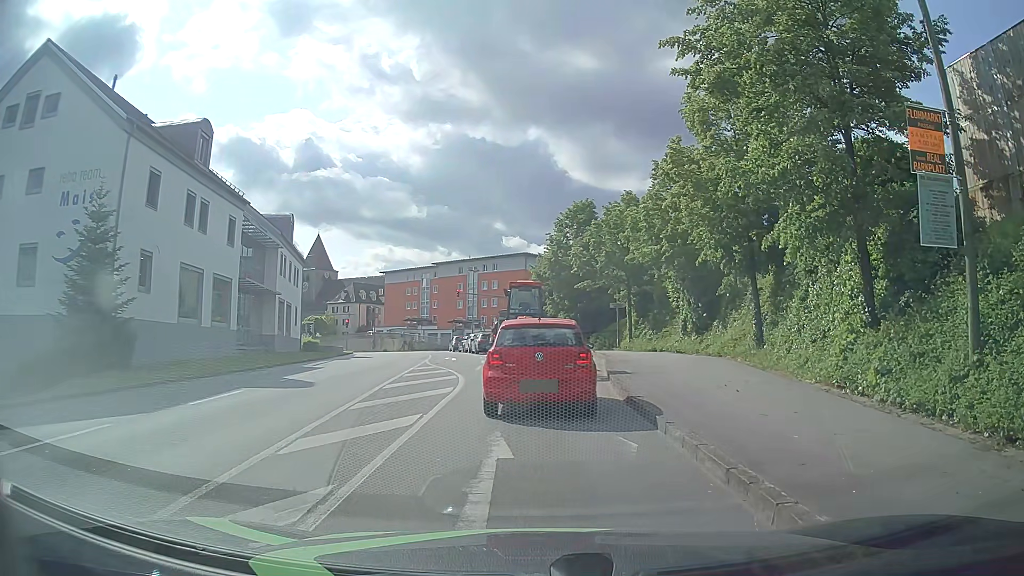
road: tertiary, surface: asphalt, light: Day
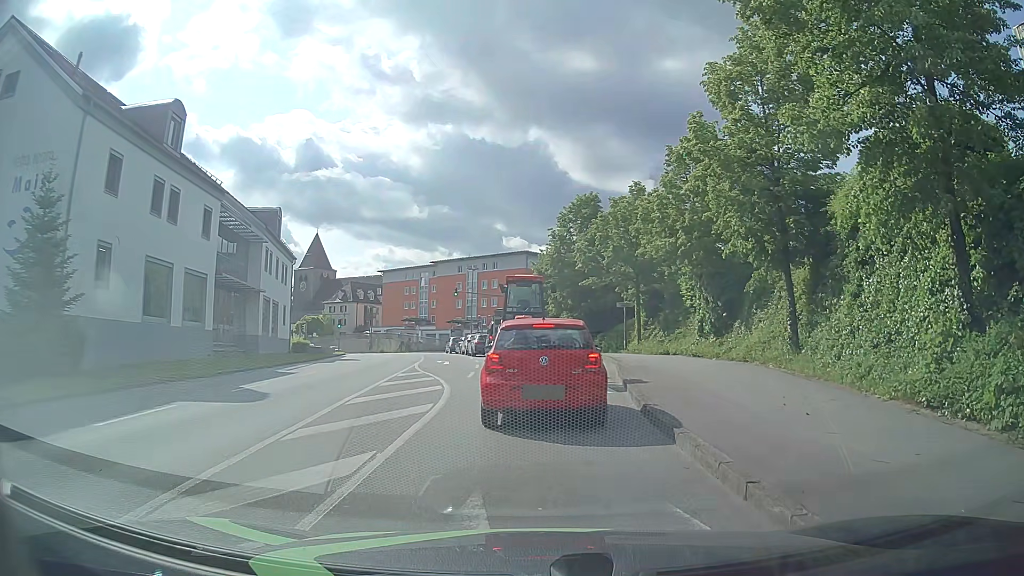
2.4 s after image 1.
(0.0, +3.1) m; 0°
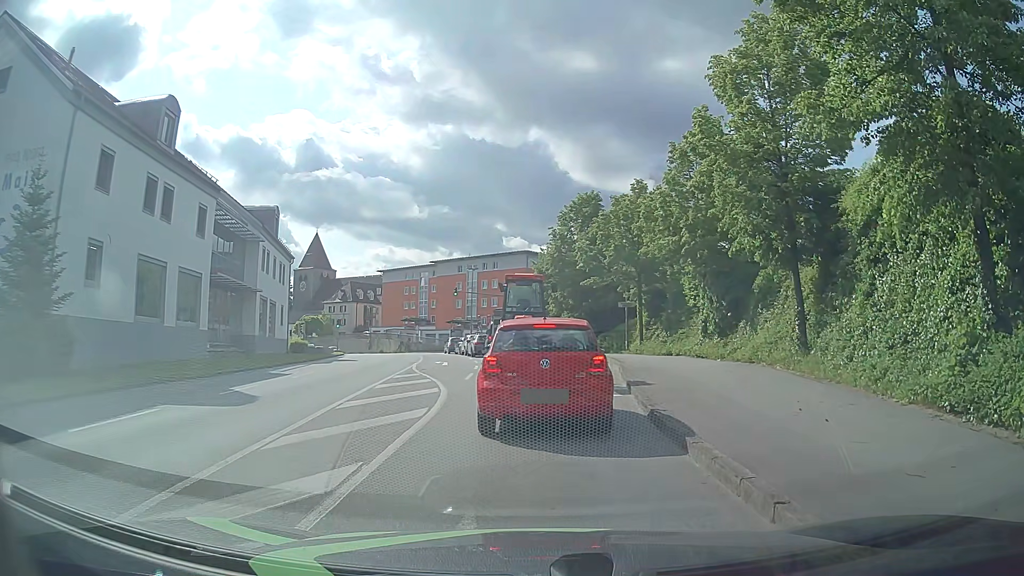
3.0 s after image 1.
(0.0, +0.6) m; 0°
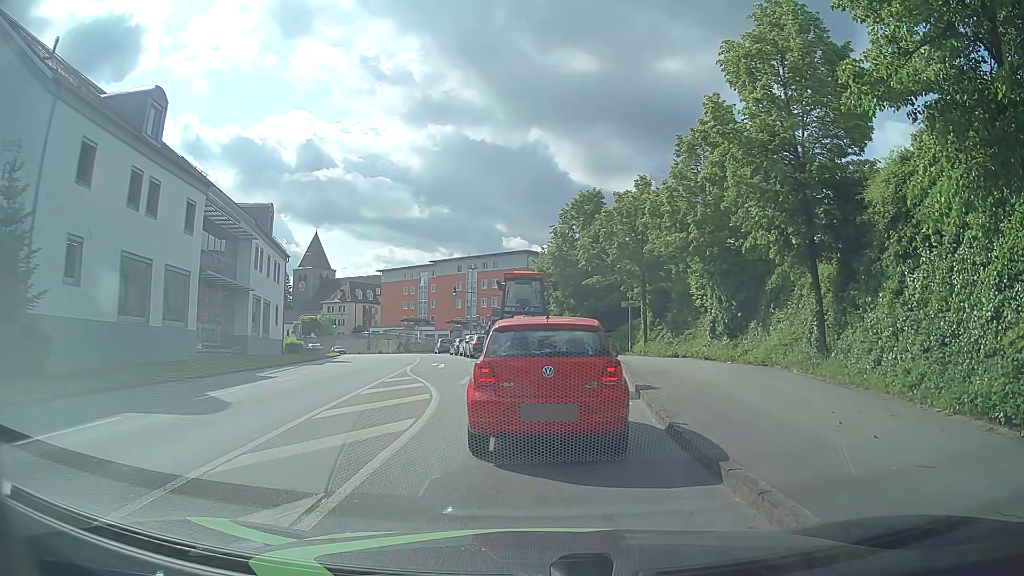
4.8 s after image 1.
(0.0, +1.3) m; 0°
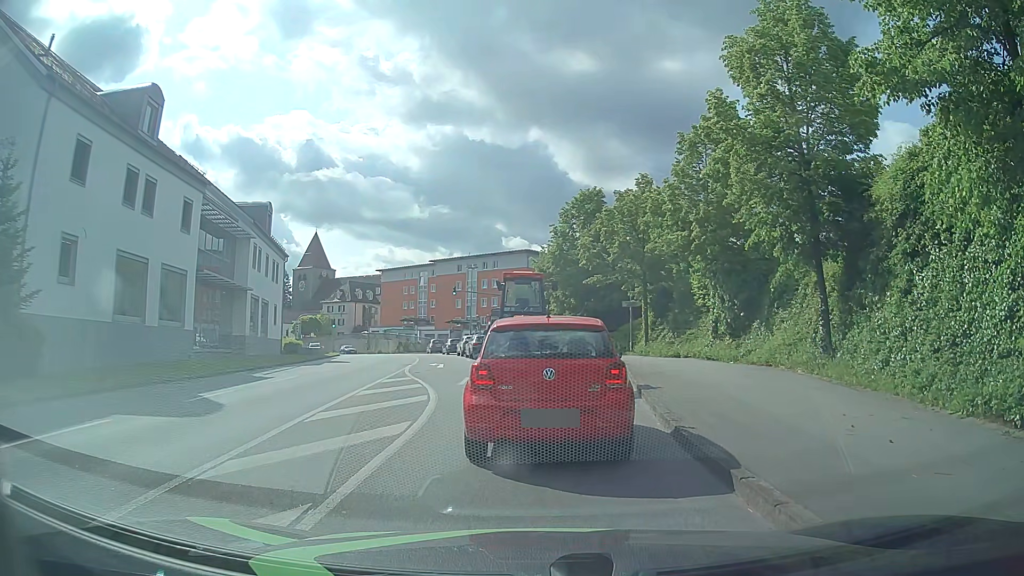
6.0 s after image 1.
(0.0, +0.3) m; 0°
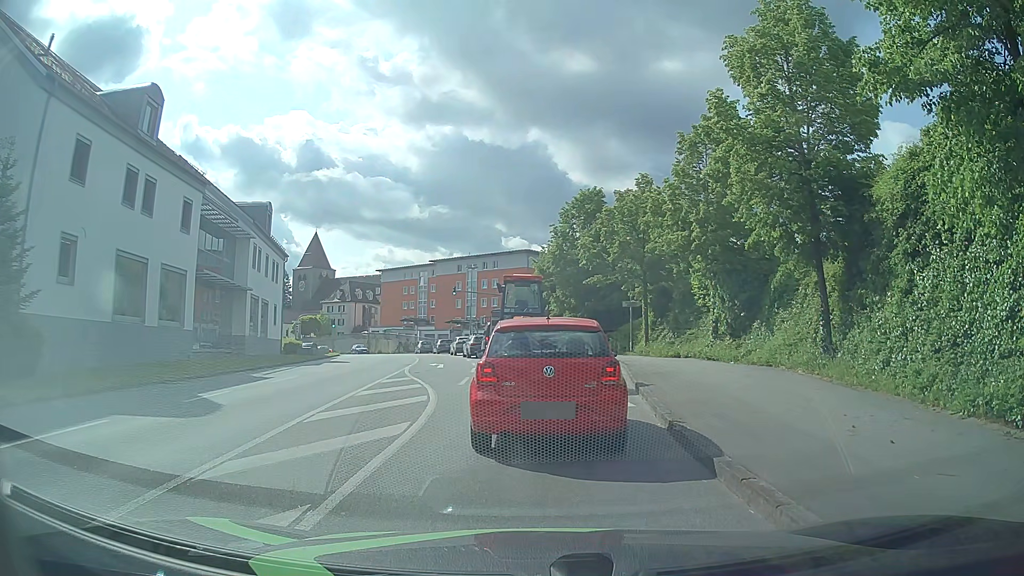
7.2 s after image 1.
(0.0, +0.1) m; 0°
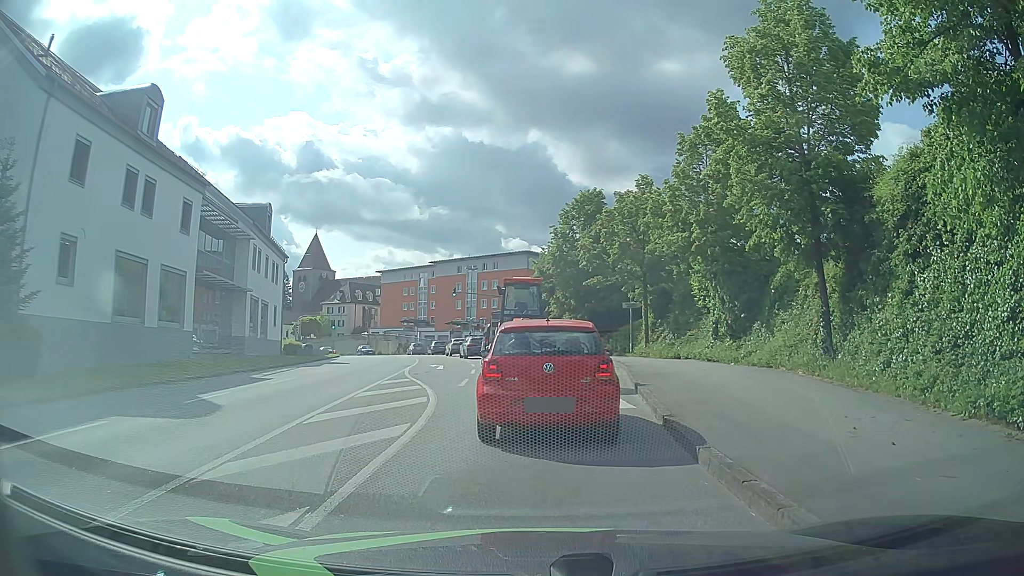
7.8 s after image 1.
(0.0, 0.0) m; 0°
